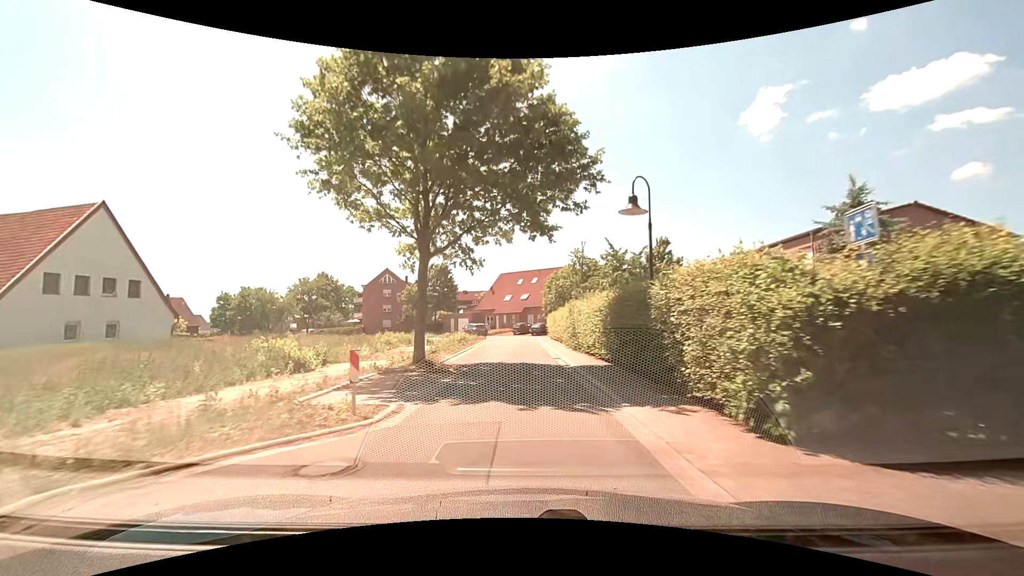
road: residential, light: Day
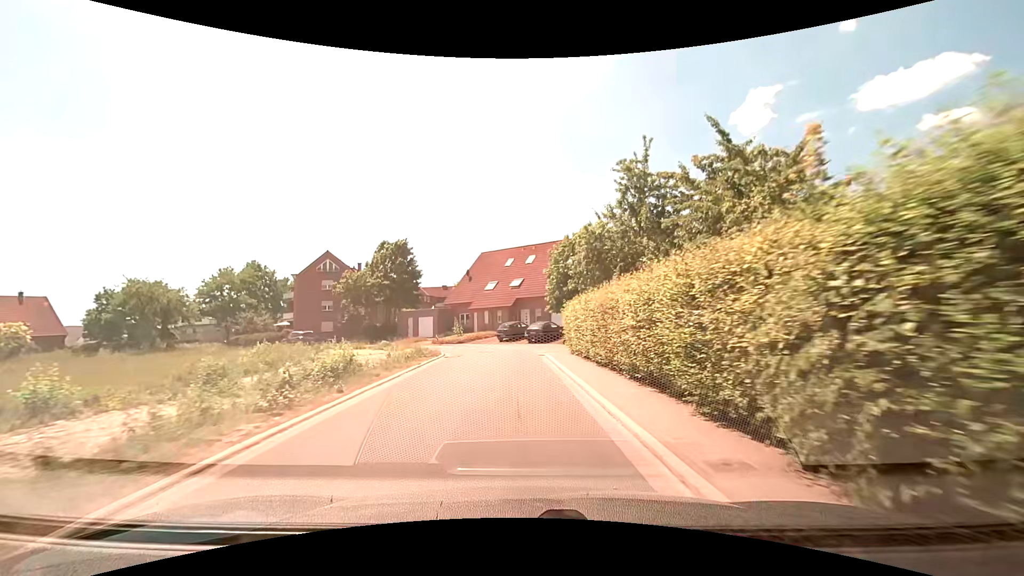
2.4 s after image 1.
(+0.1, +25.1) m; +1°
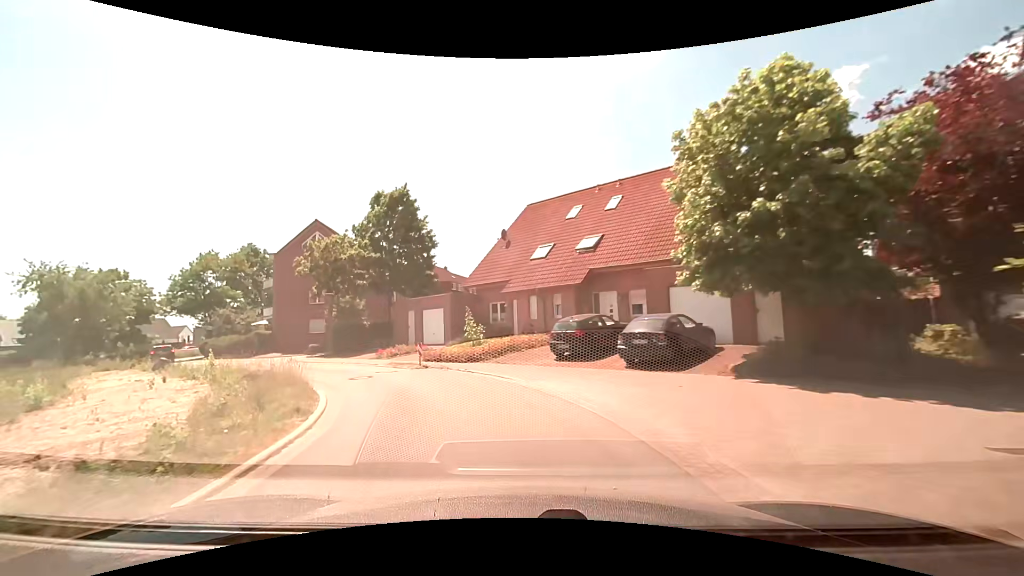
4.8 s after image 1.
(-0.4, +22.5) m; -7°
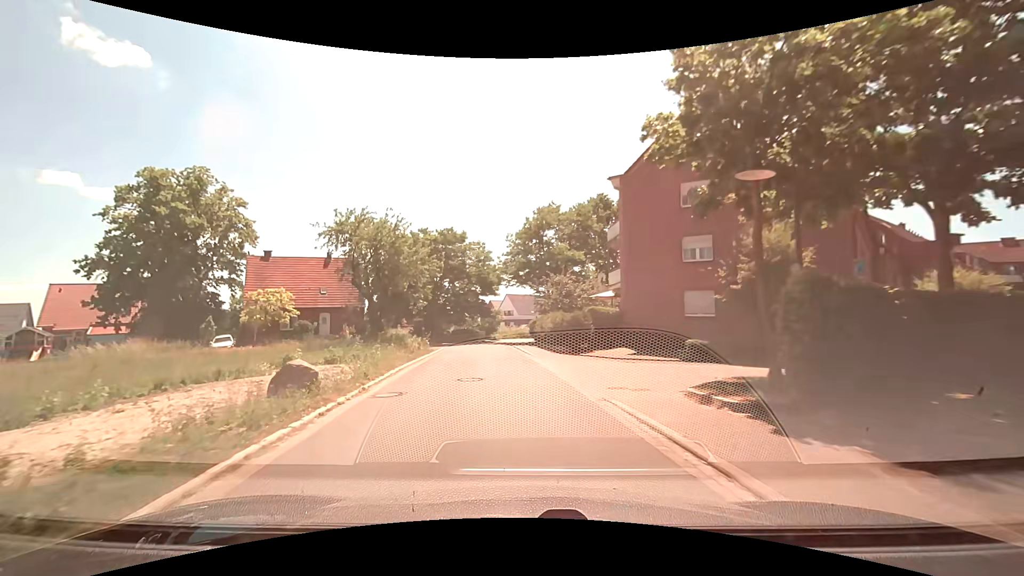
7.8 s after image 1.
(-9.1, +23.1) m; -40°
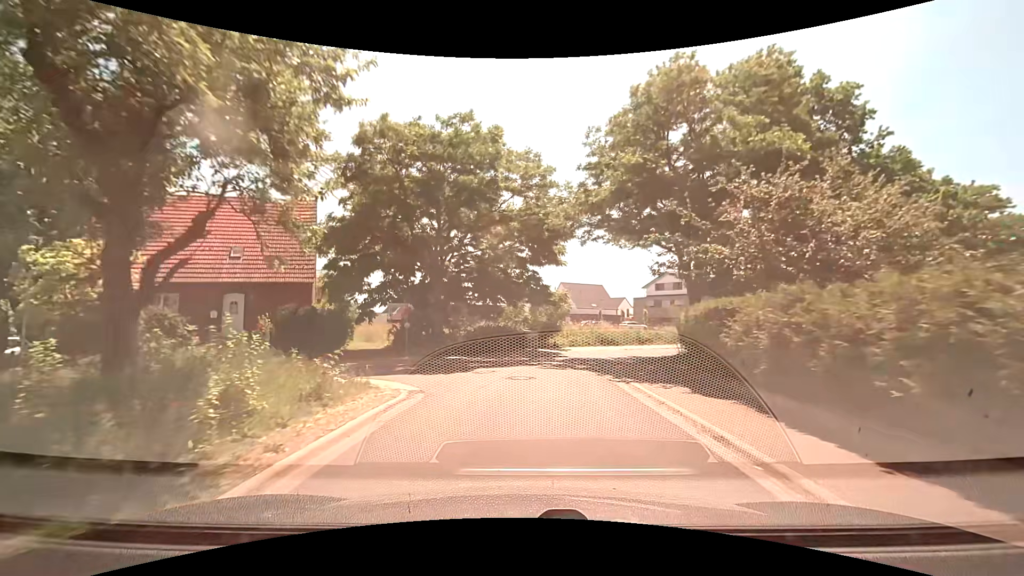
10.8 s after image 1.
(-2.2, +24.6) m; -6°
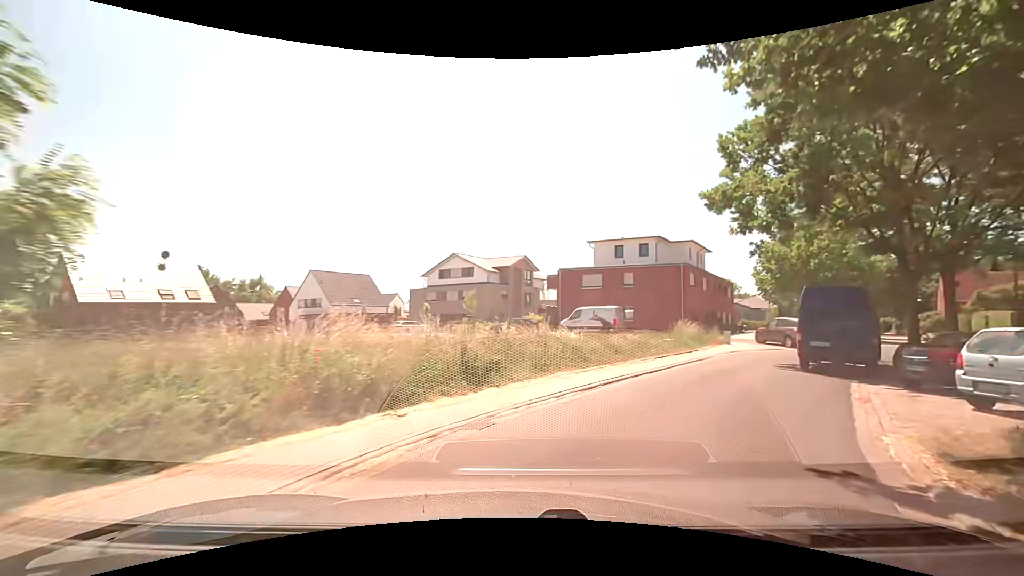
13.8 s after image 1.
(+3.3, +23.6) m; +23°
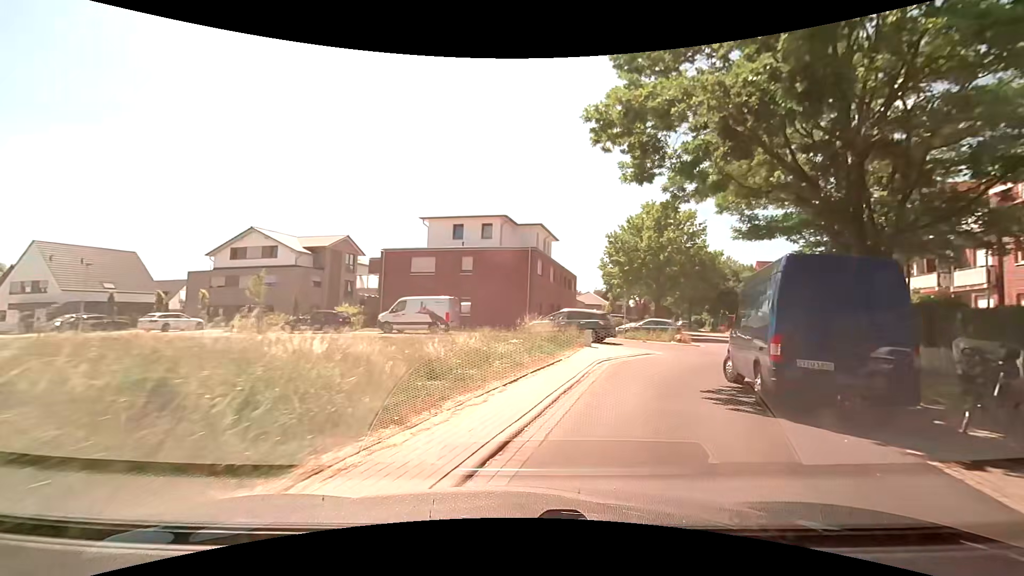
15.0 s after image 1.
(+1.7, +8.7) m; +20°
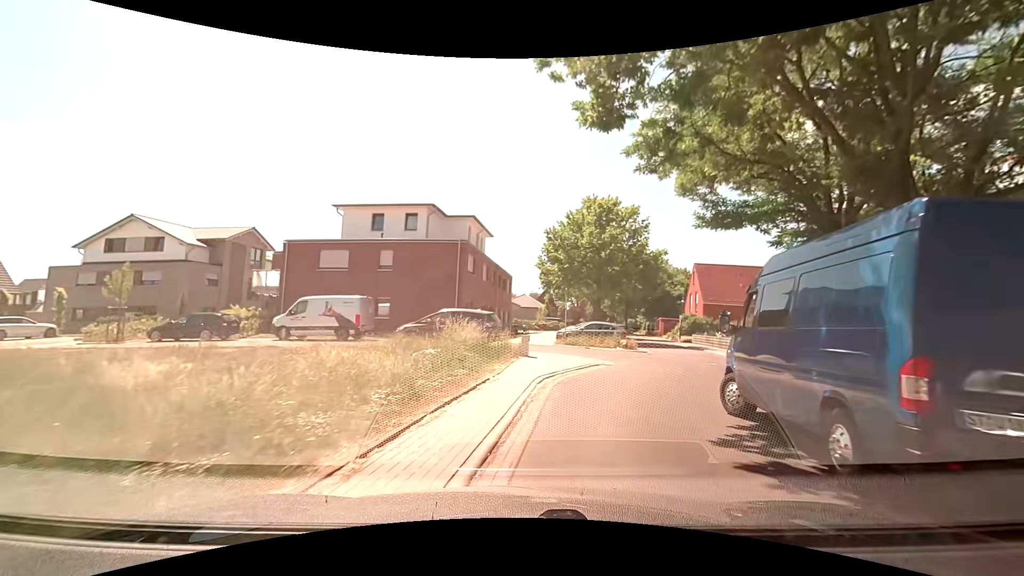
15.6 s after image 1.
(+0.3, +4.4) m; +9°
(+1, +10) (+5, +19) (+8, +28) (+10, +38) (+11, +48) (+11, +58) (+10, +68) (+10, +78) (+11, +88) (+12, +98) m
